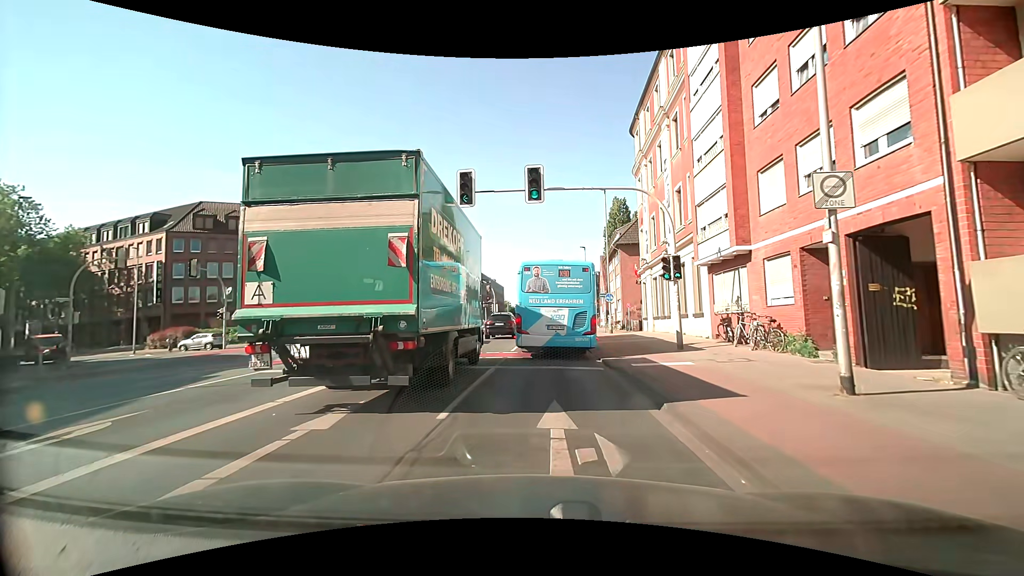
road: secondary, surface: asphalt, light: Day
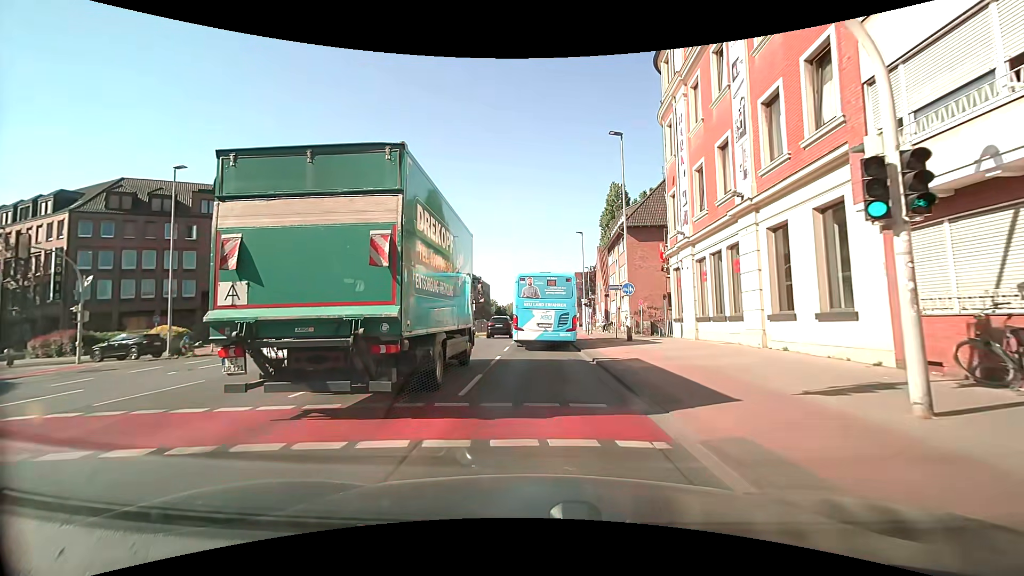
(+0.2, +11.2) m; +1°
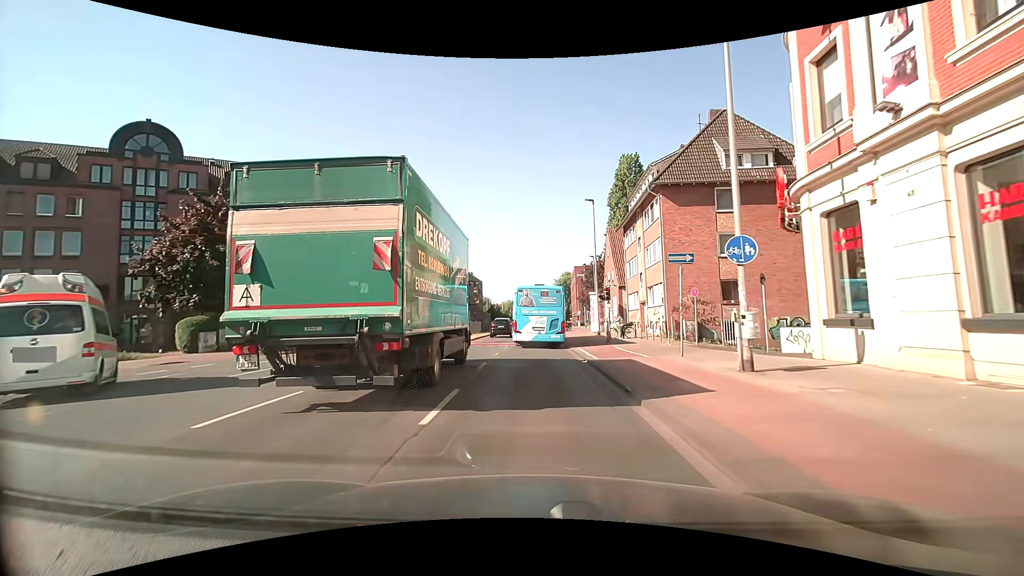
(+0.2, +14.0) m; +1°
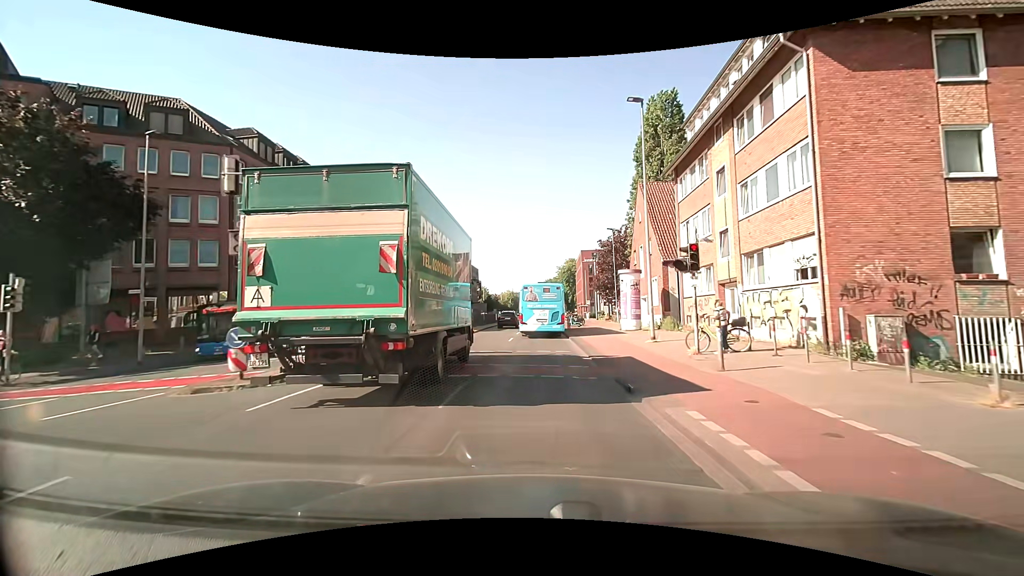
(0.0, +16.8) m; 0°
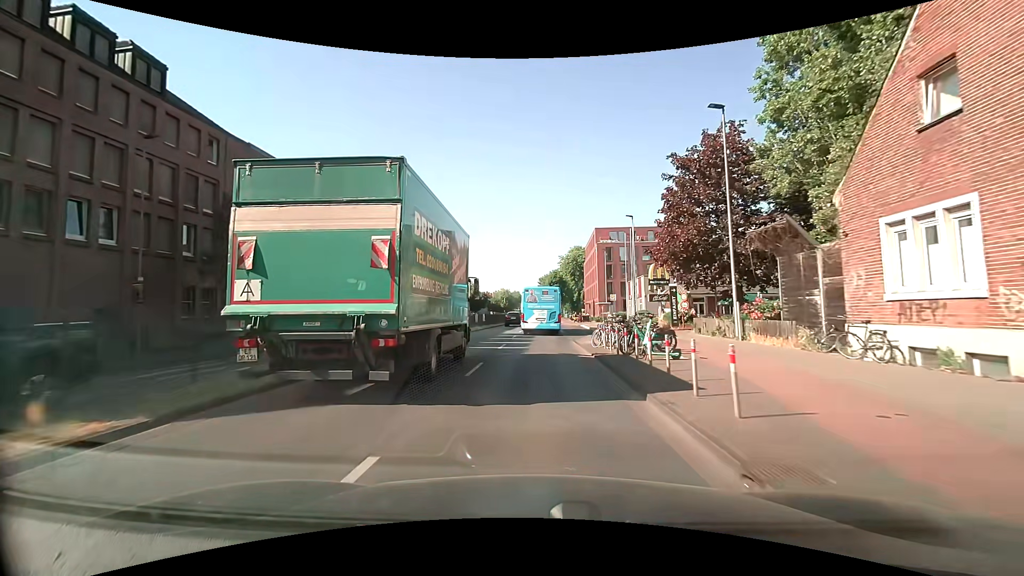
(0.0, +33.1) m; 0°
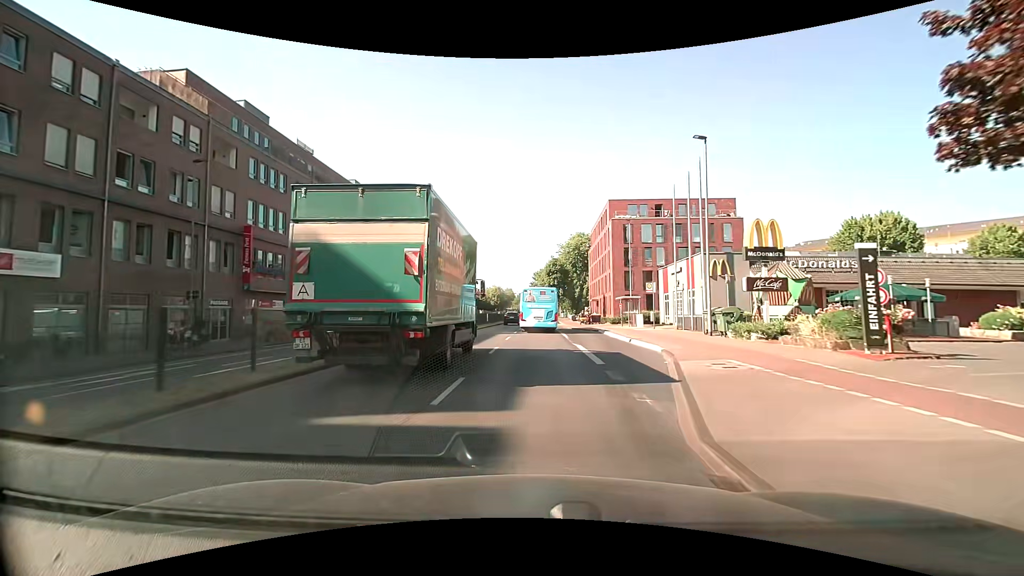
(+0.1, +21.5) m; 0°
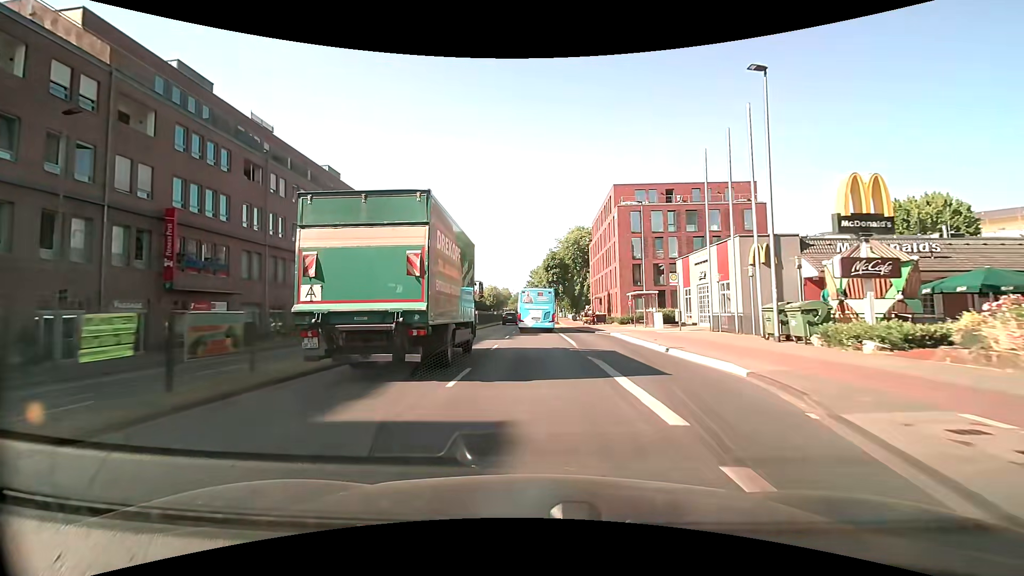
(+0.1, +7.4) m; +1°
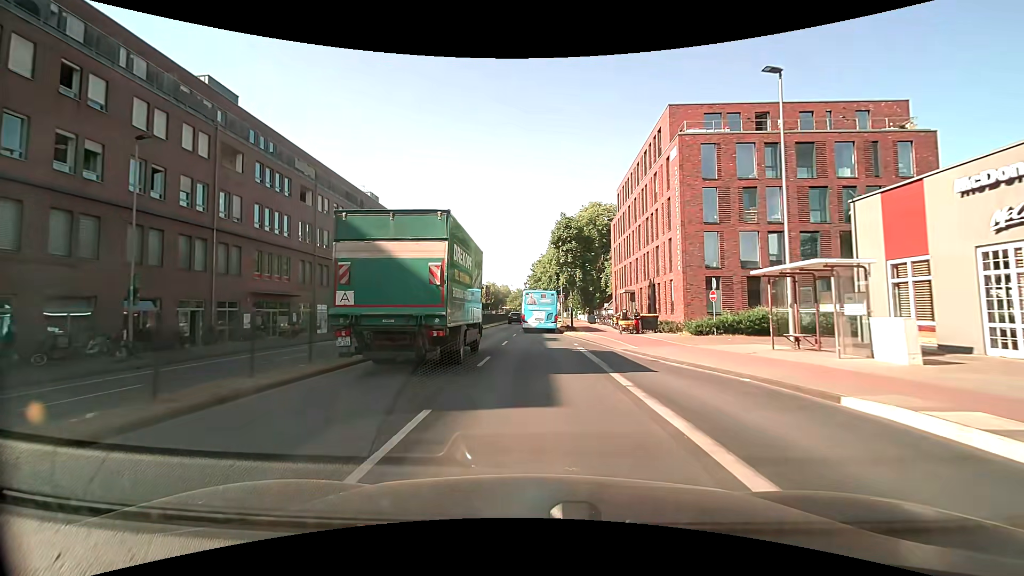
(-0.2, +22.9) m; -1°
(0, +10) (0, +20) (0, +30) (0, +40) (+1, +50) (+1, +60) (+1, +70) (+1, +80) (+1, +90) (+1, +100) m
